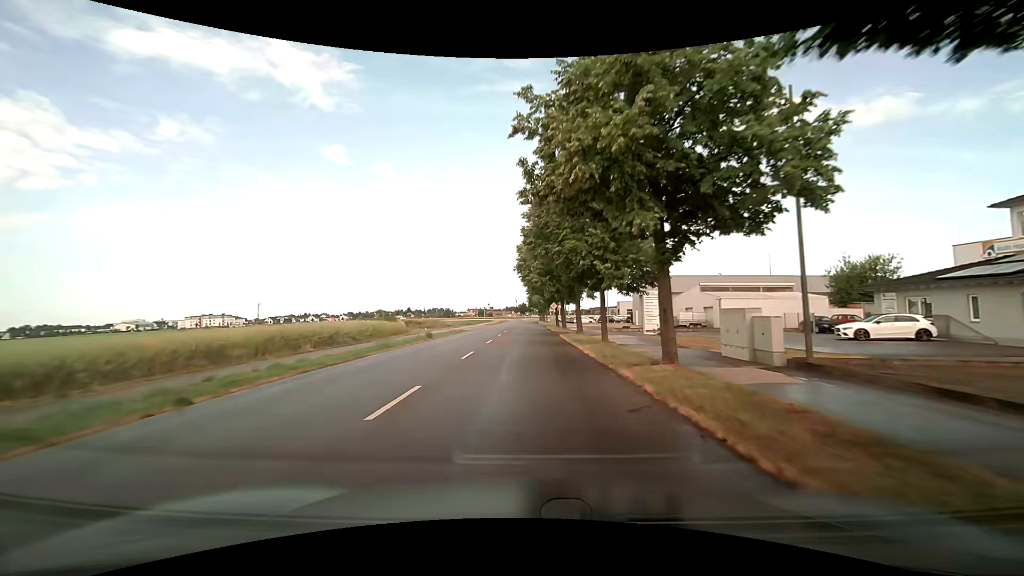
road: tertiary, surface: asphalt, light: Day
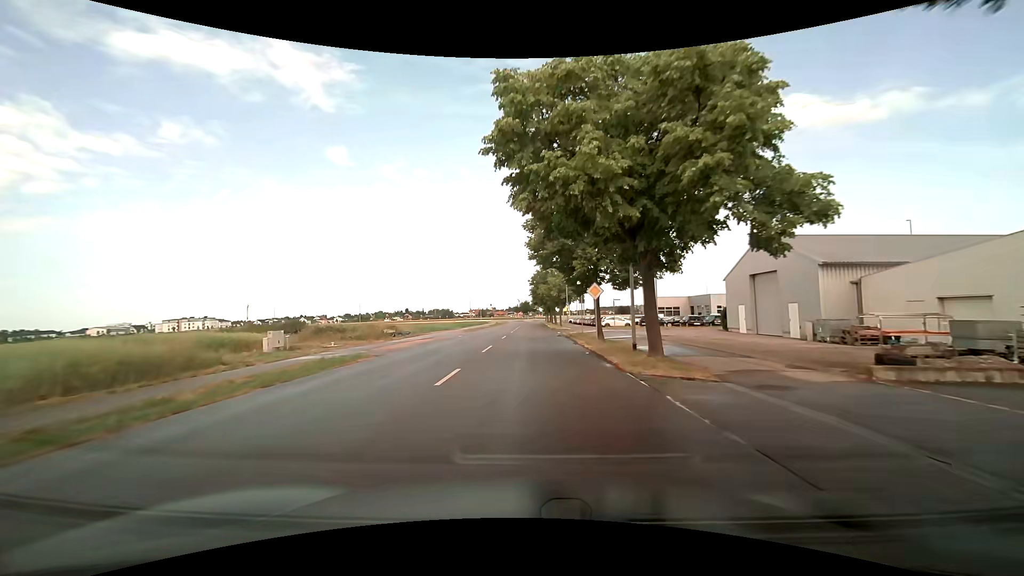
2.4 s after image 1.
(-0.1, +32.8) m; 0°
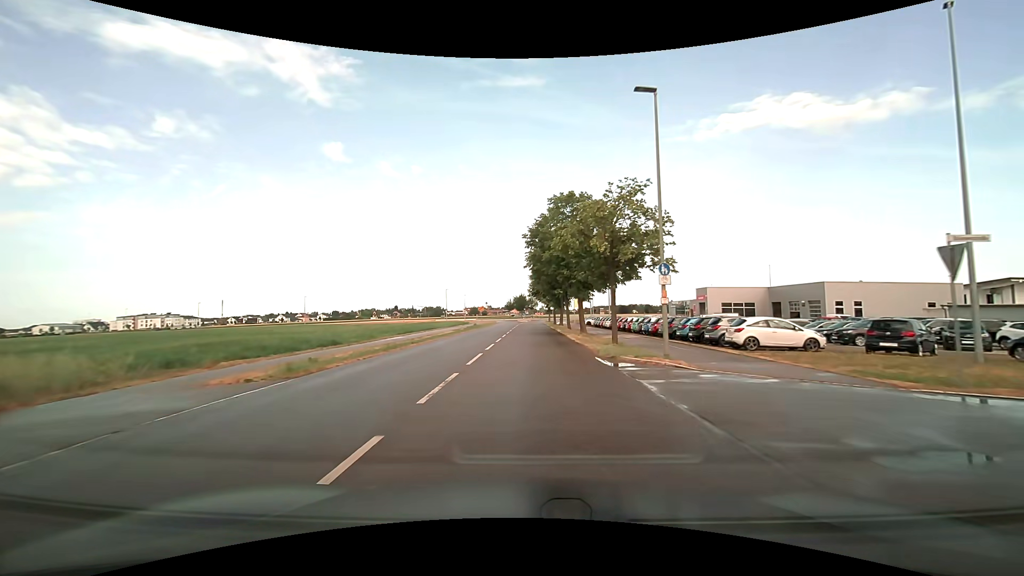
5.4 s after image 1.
(0.0, +41.1) m; 0°
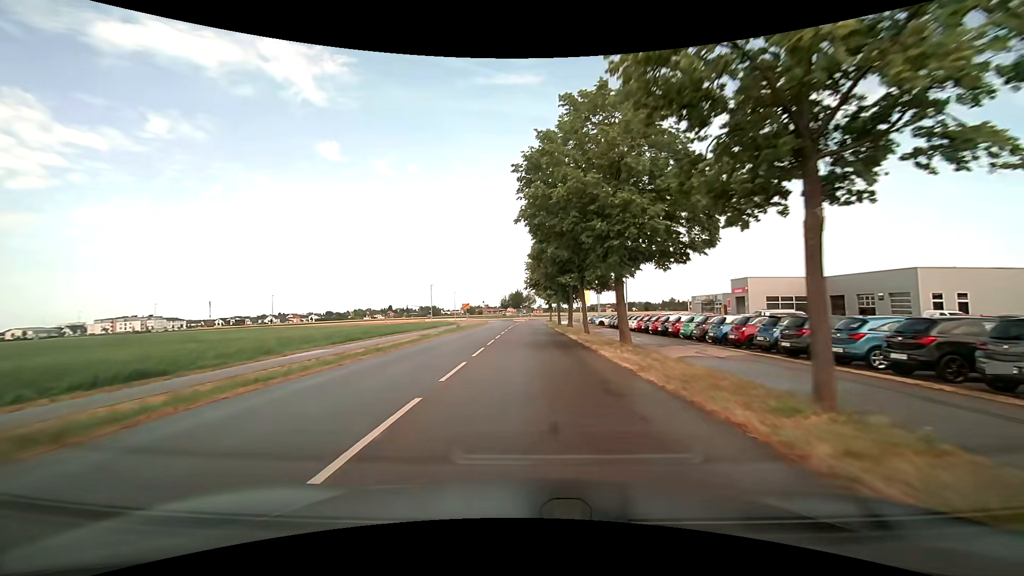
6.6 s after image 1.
(+0.1, +15.6) m; +1°
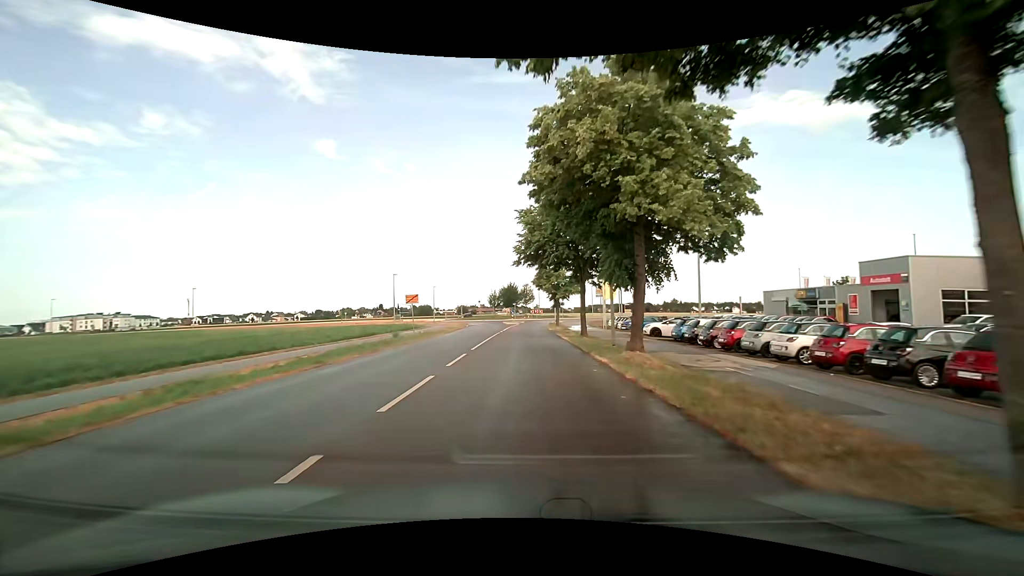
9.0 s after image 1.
(+0.1, +26.9) m; 0°
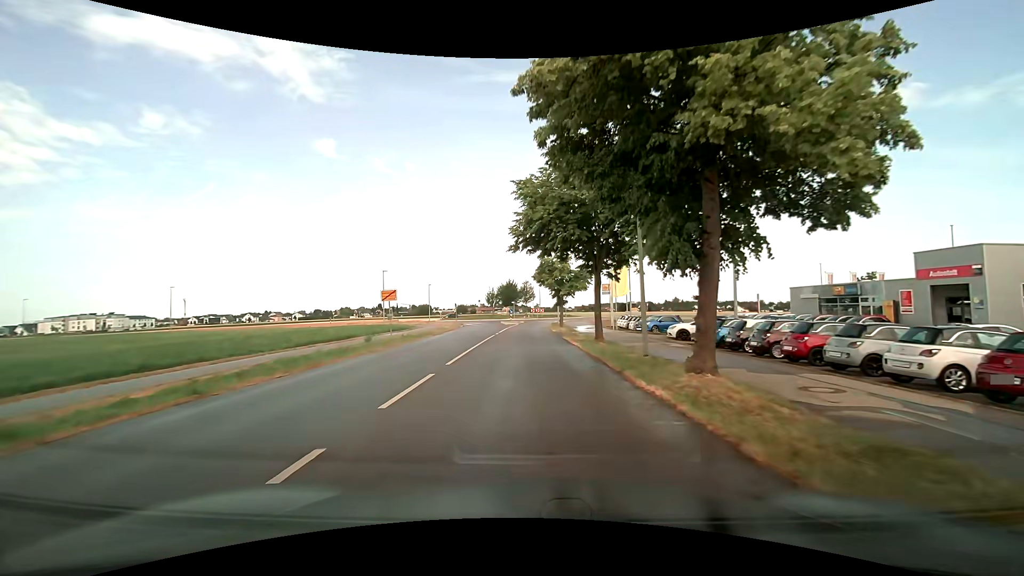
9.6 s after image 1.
(0.0, +5.8) m; 0°
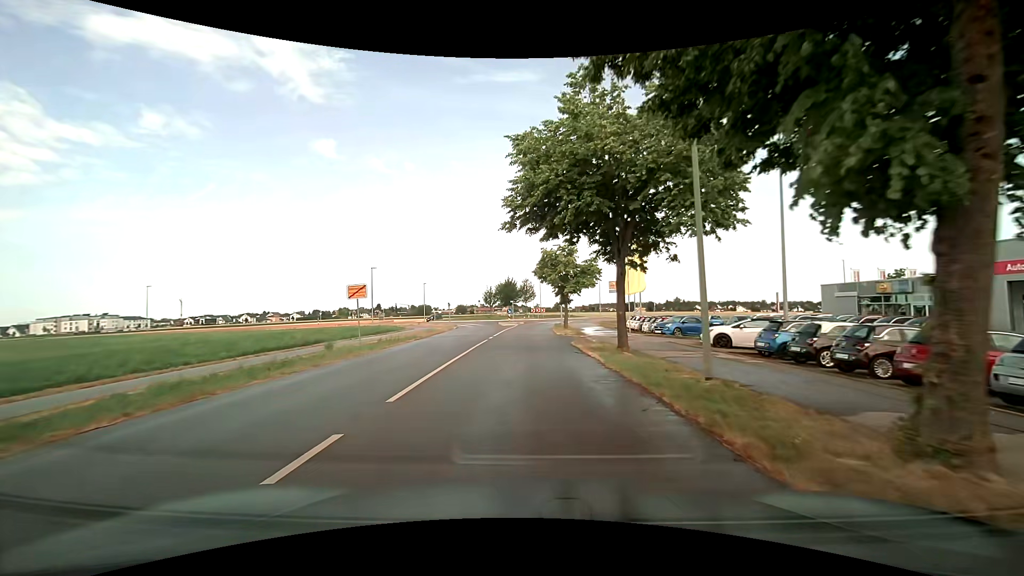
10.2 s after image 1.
(0.0, +5.4) m; 0°
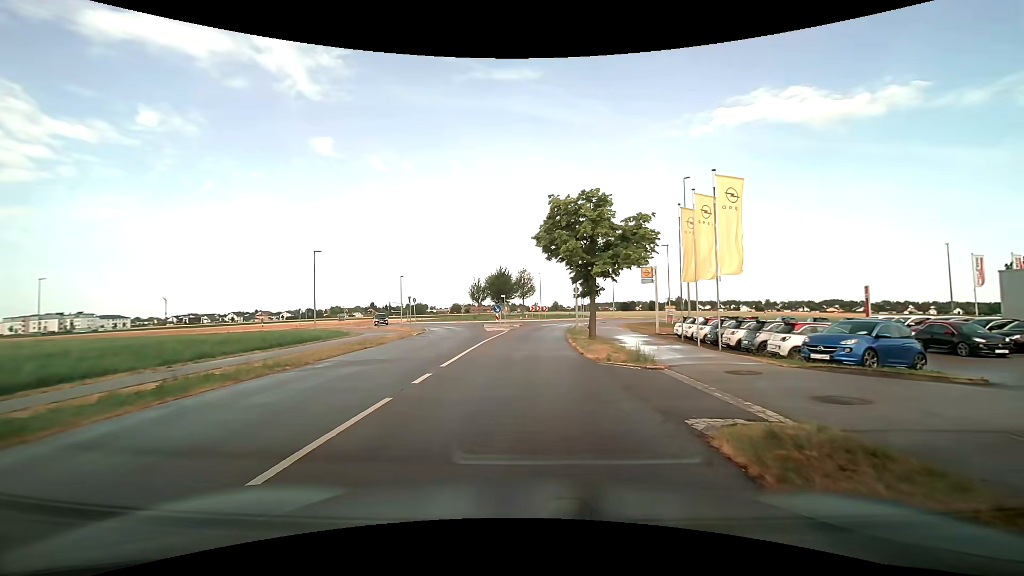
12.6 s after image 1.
(+0.2, +17.4) m; 0°
(0, +10) (0, +20) (+1, +30) (+1, +40) (+4, +50) (+9, +58) (+14, +67) (+13, +77) (+8, +85) (-1, +88) m
